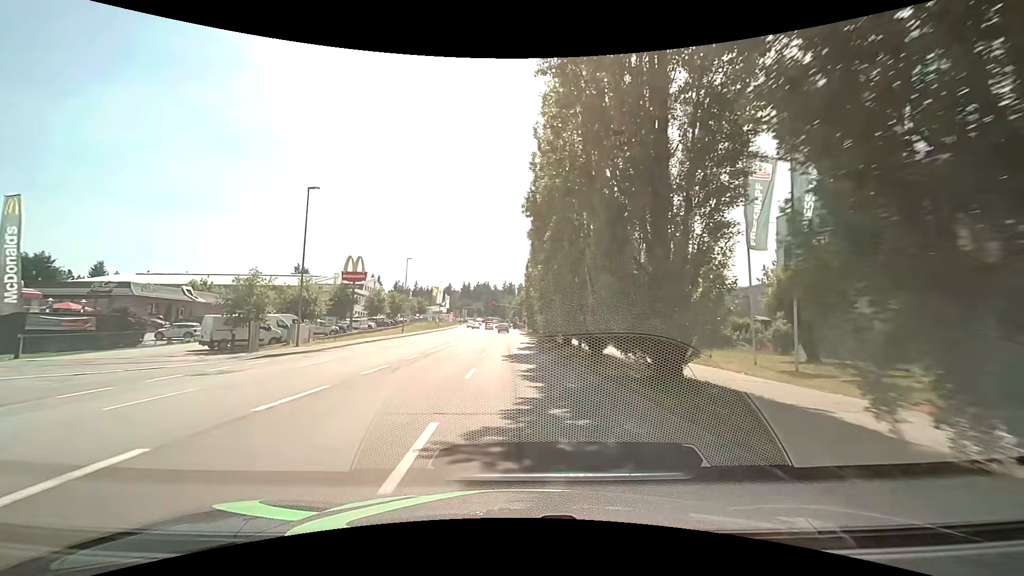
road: tertiary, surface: asphalt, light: Day
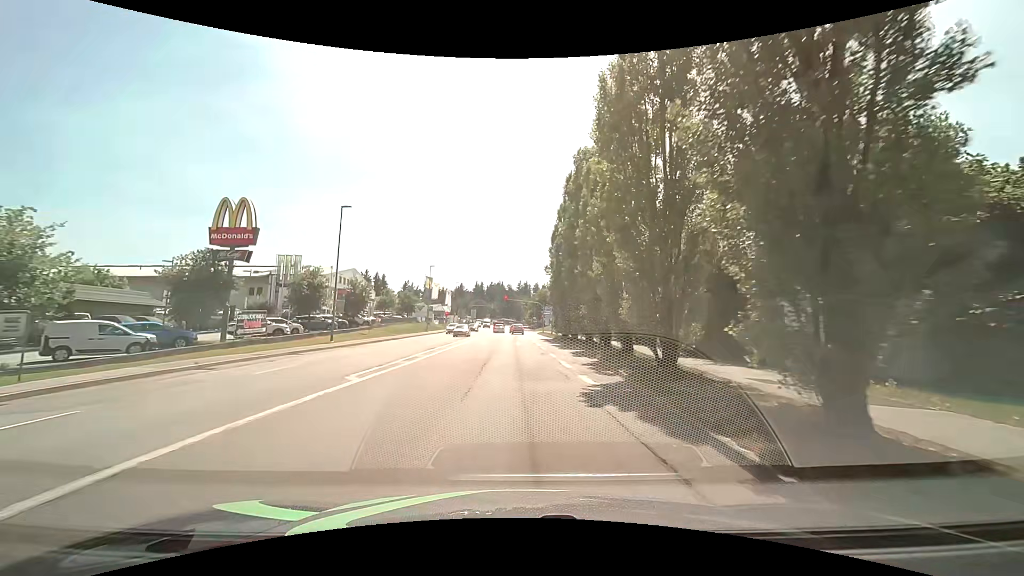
(-0.1, +30.7) m; 0°
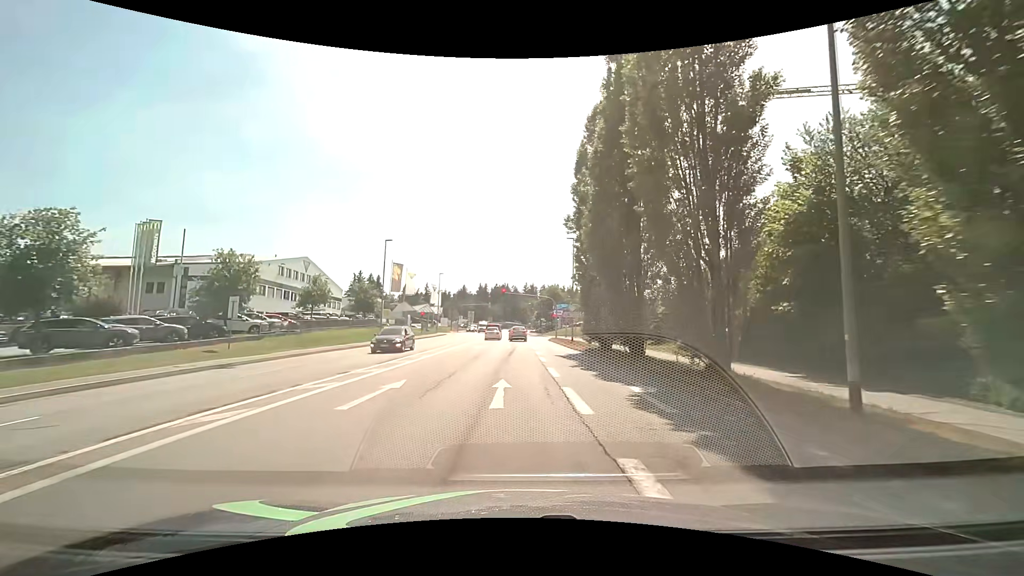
(+0.2, +26.8) m; -1°
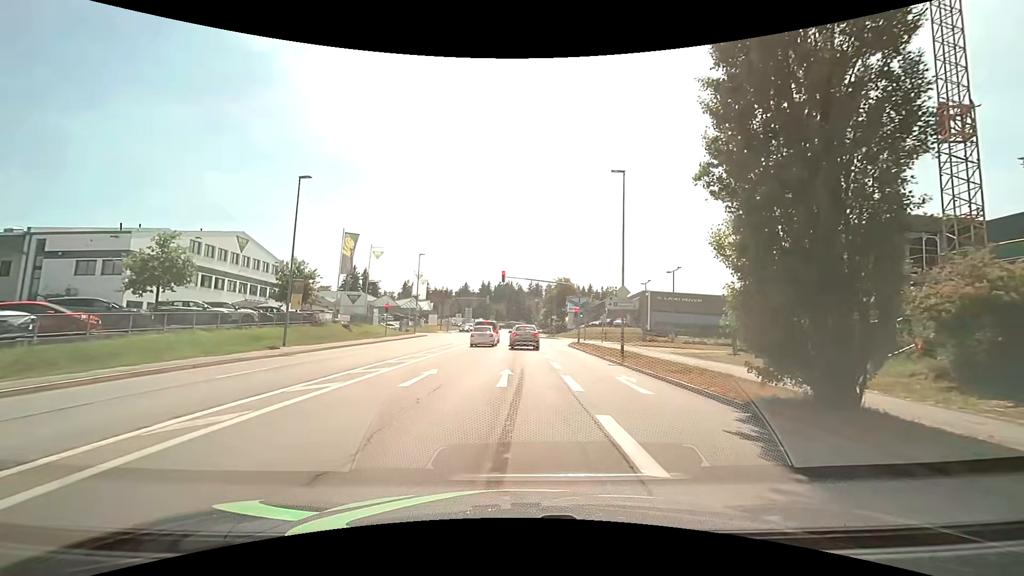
(-0.2, +21.4) m; -1°
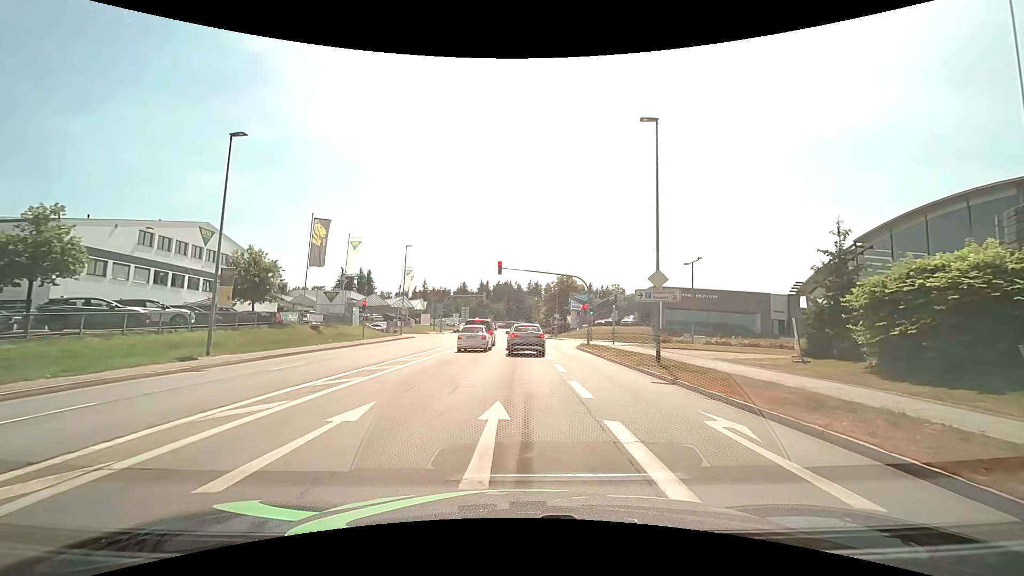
(0.0, +7.0) m; +1°
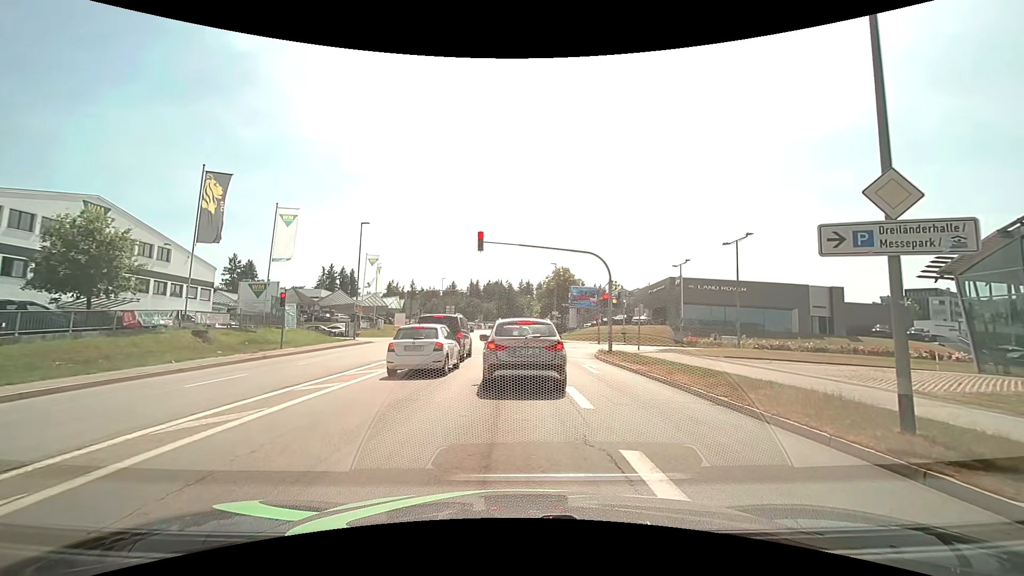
(0.0, +13.1) m; +1°
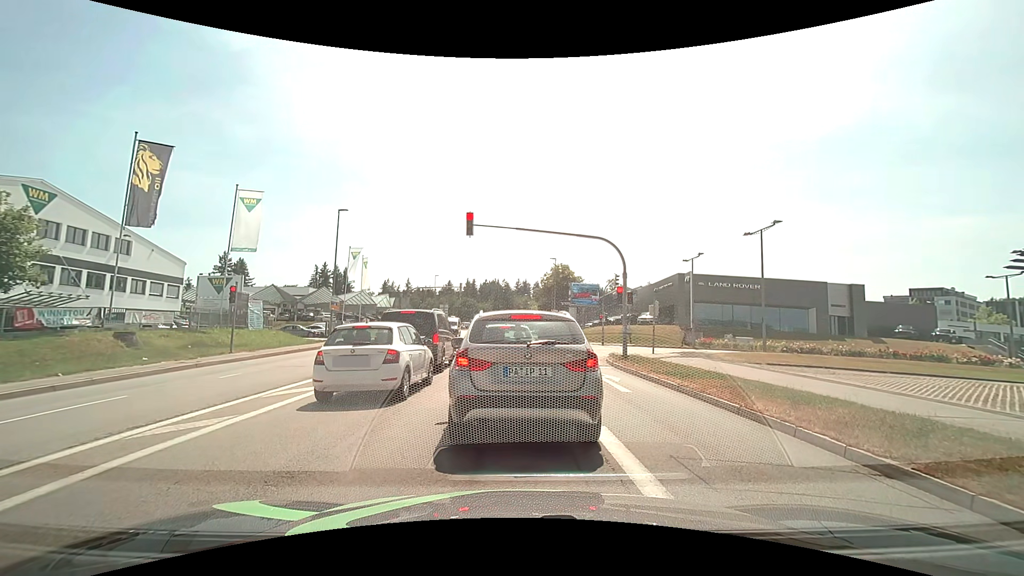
(0.0, +4.6) m; +1°
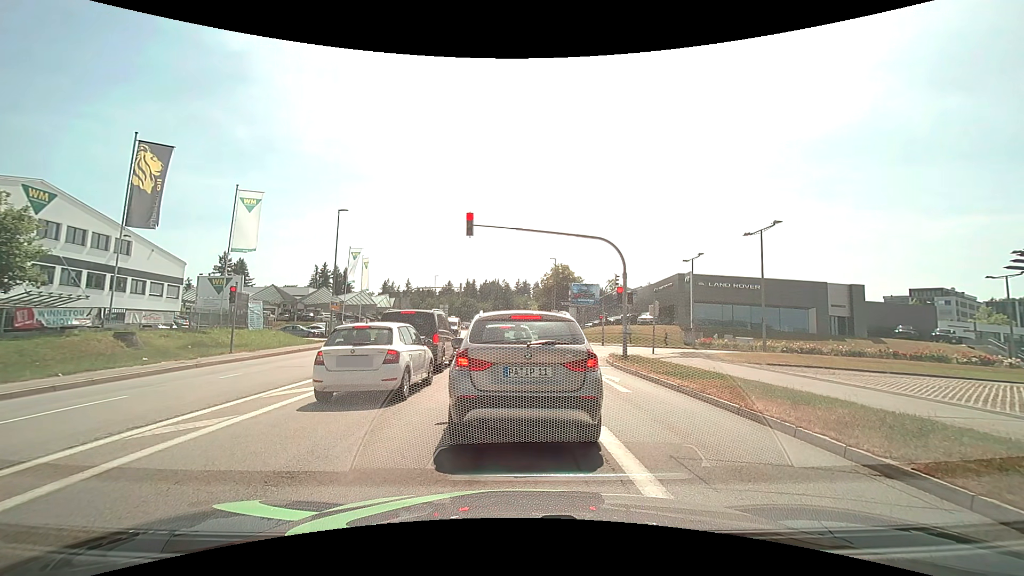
(0.0, 0.0) m; 0°
(0, +10) (-1, +20) (-1, +30) (-1, +40) (-2, +50) (-2, +60) (-3, +70) (-3, +80) (-3, +90) (-4, +100) m
